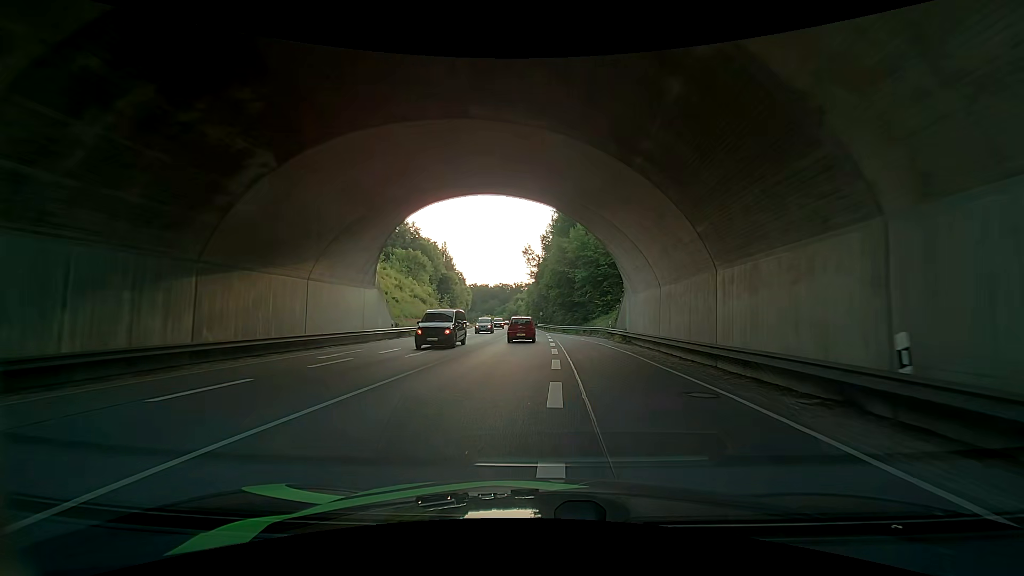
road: primary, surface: asphalt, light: Day
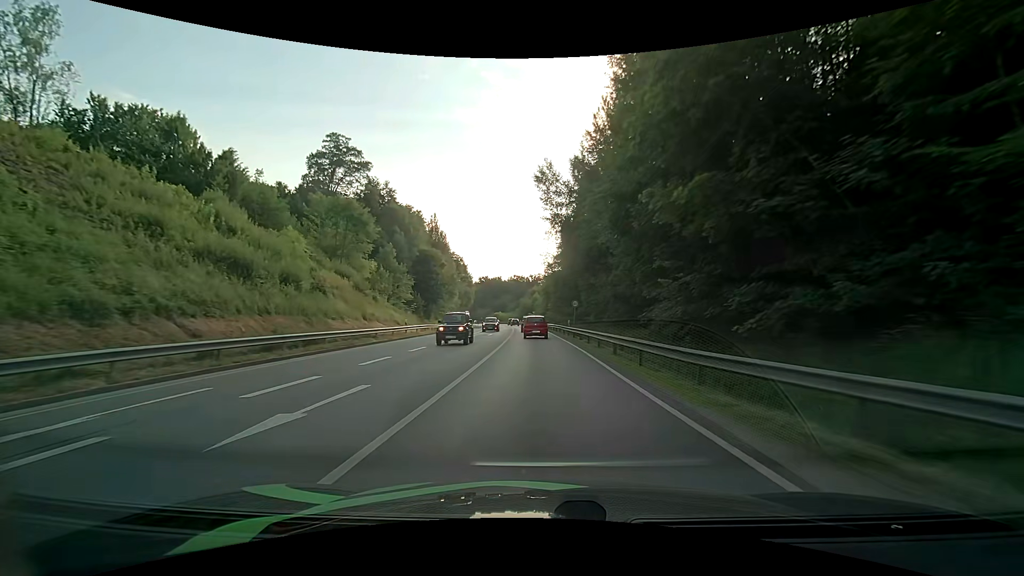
(-1.5, +48.4) m; -2°
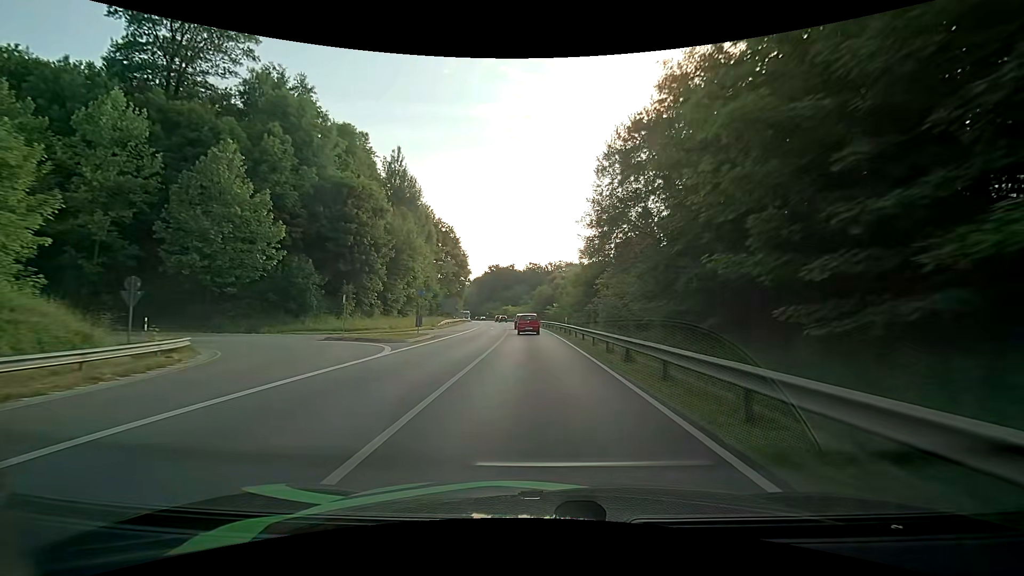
(-1.0, +52.1) m; -3°
(0, +10) (0, +20) (0, +30) (0, +40) (-1, +50) (-1, +60) (-2, +70) (-2, +80) (-3, +90) (-4, +100) m
